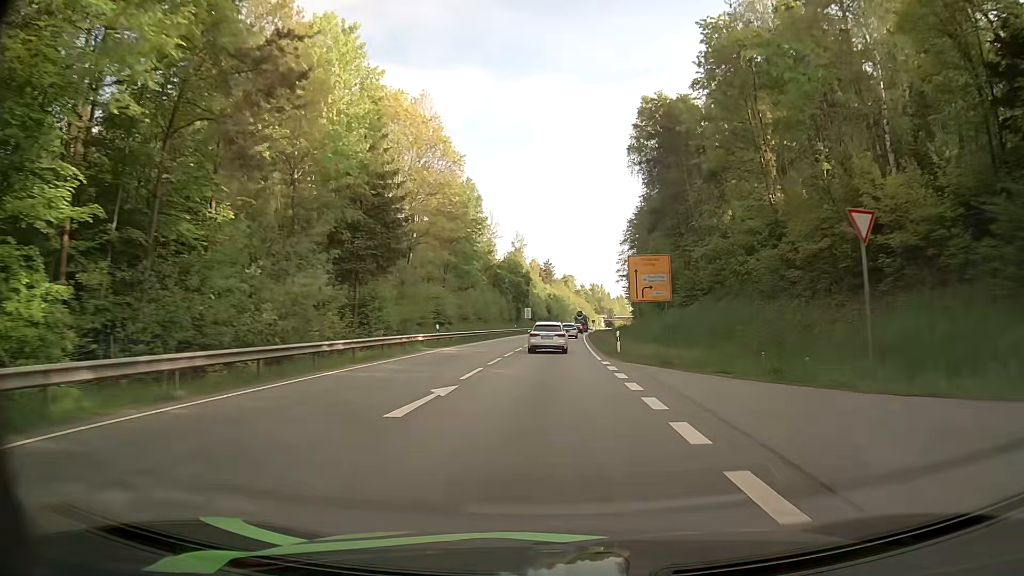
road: primary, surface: asphalt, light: Day
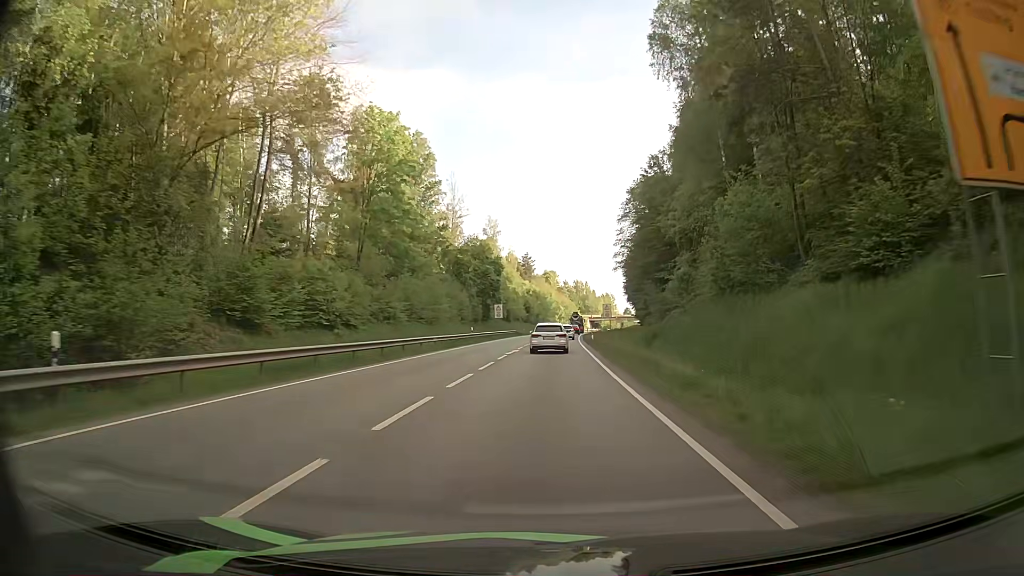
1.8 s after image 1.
(+0.6, +31.7) m; +2°
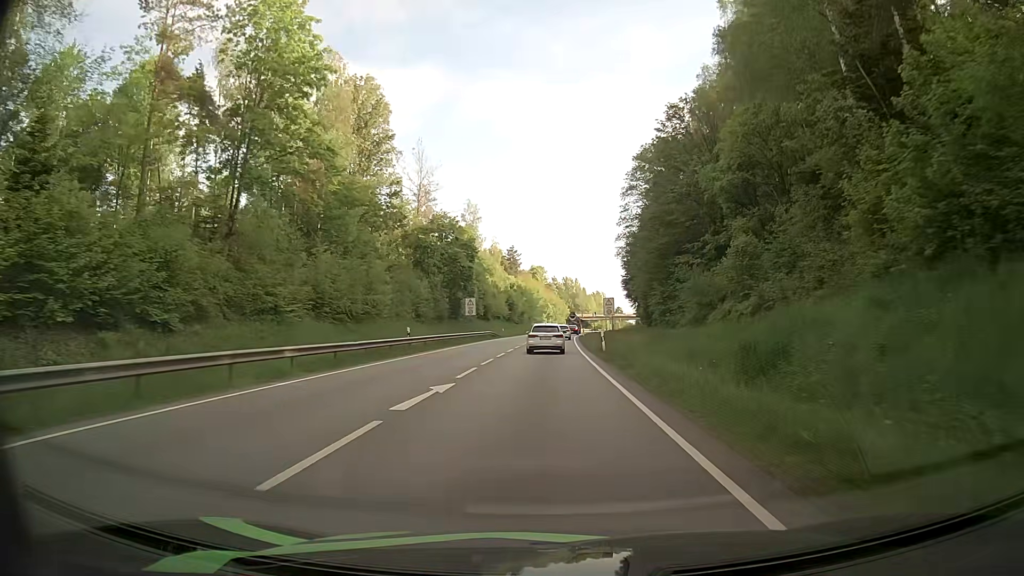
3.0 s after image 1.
(0.0, +21.4) m; 0°
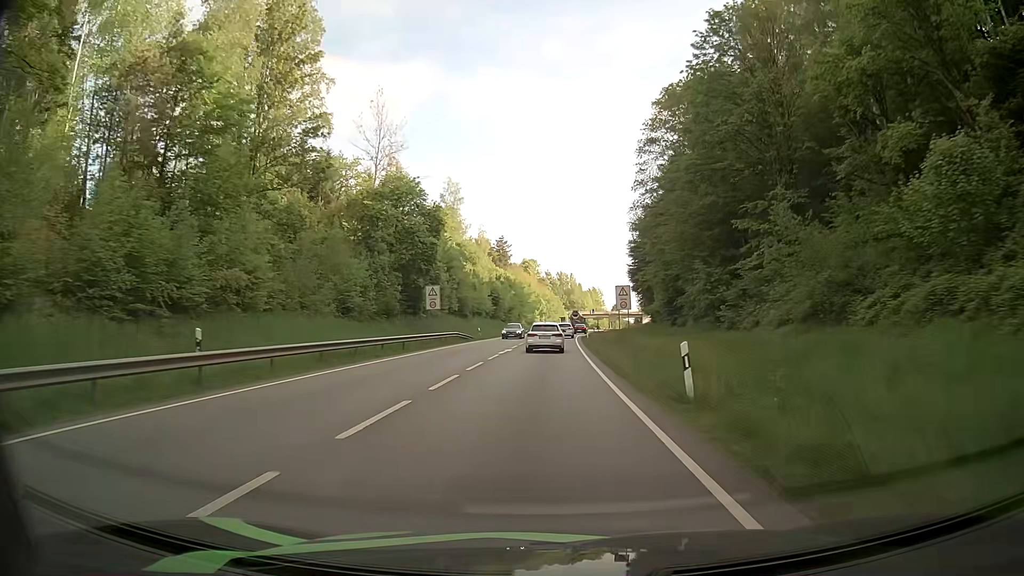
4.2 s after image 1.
(+0.3, +21.3) m; +1°
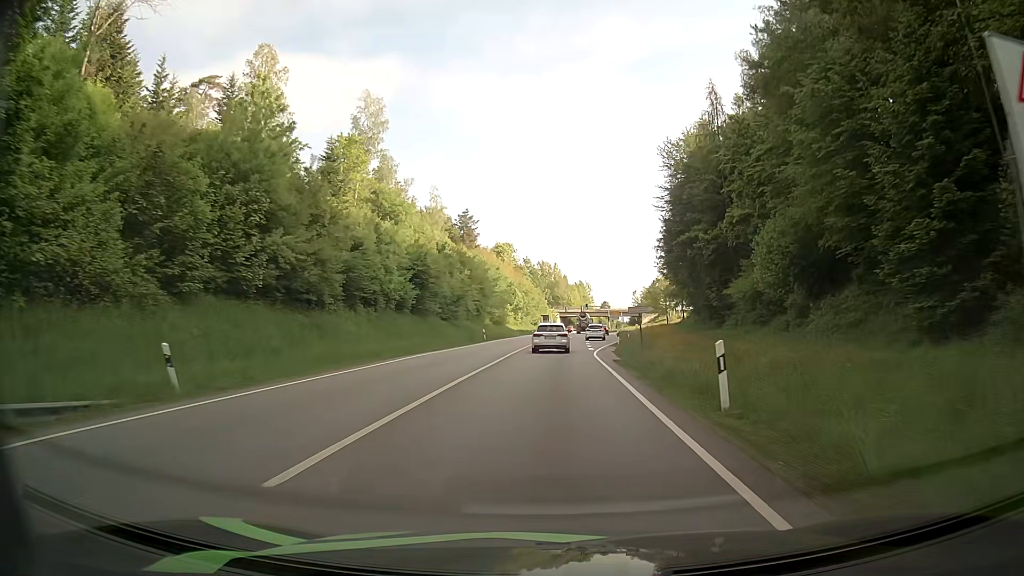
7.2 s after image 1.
(+0.3, +50.6) m; +1°
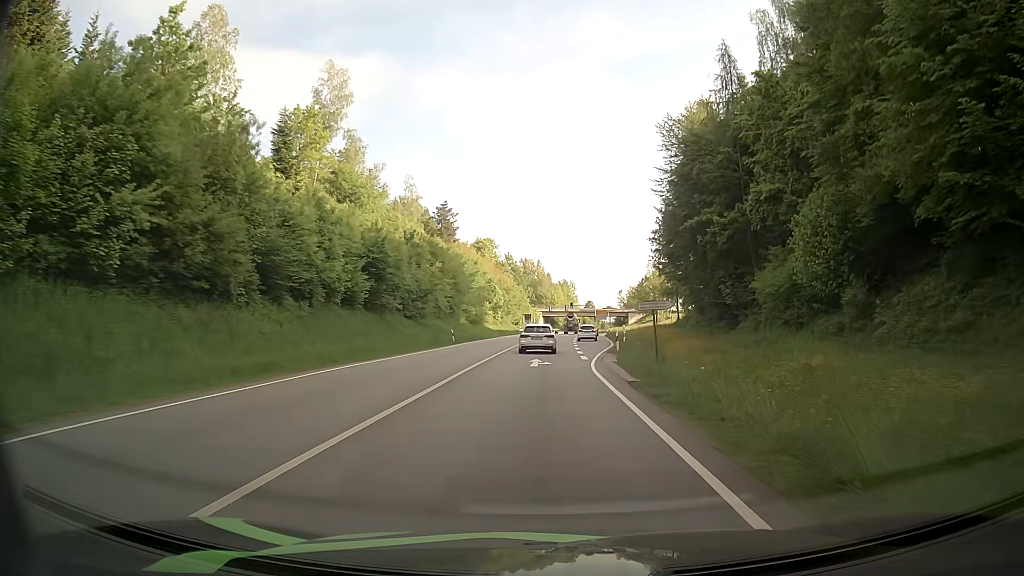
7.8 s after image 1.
(+0.2, +9.5) m; +2°
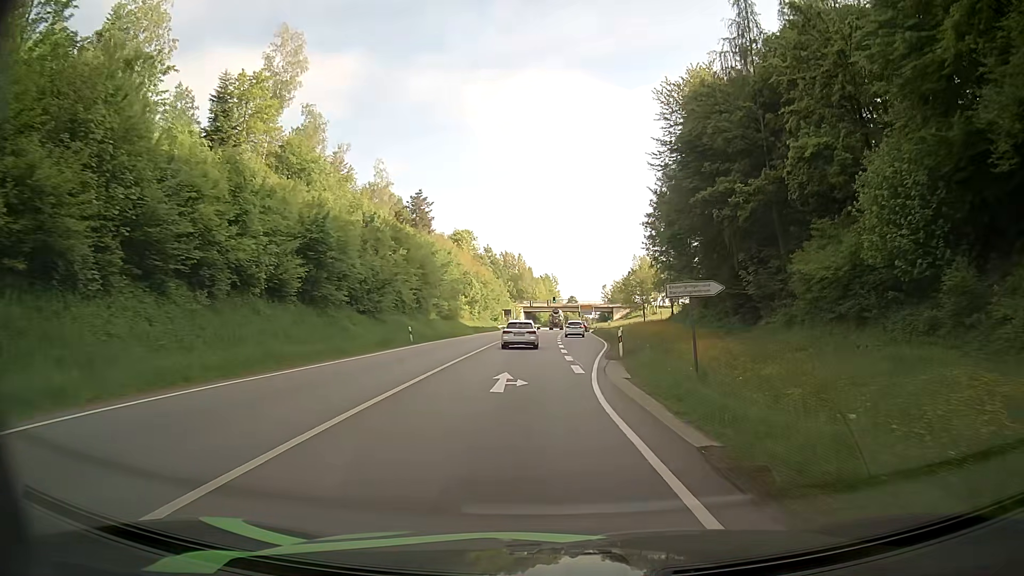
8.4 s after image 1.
(+0.2, +9.3) m; +2°
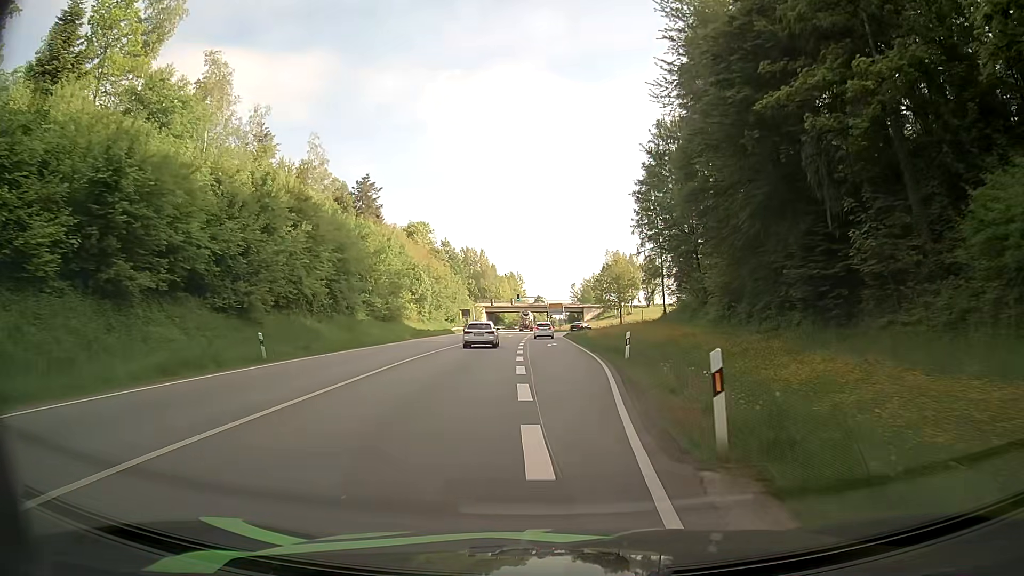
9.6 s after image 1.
(+0.3, +17.9) m; +3°
(0, +10) (0, +20) (0, +30) (0, +40) (0, +50) (0, +60) (0, +70) (0, +80) (+3, +90) (+7, +99) m
